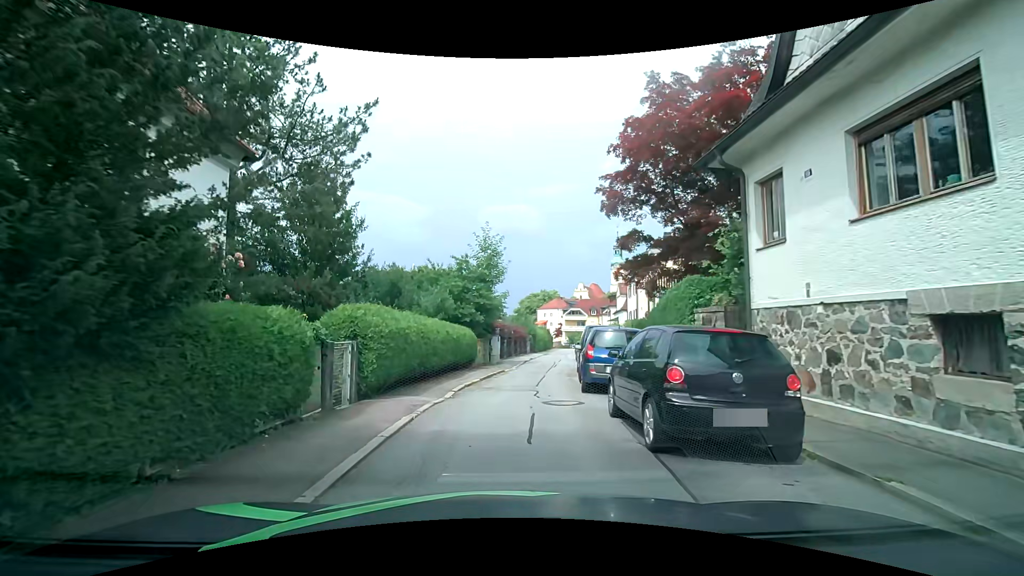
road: residential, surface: asphalt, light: Day
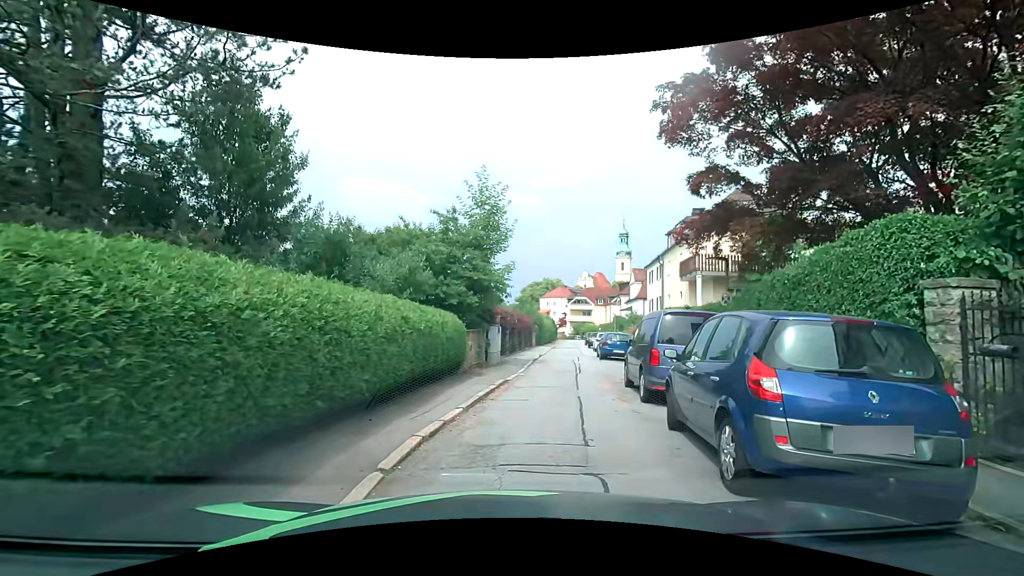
(-0.3, +7.5) m; -3°
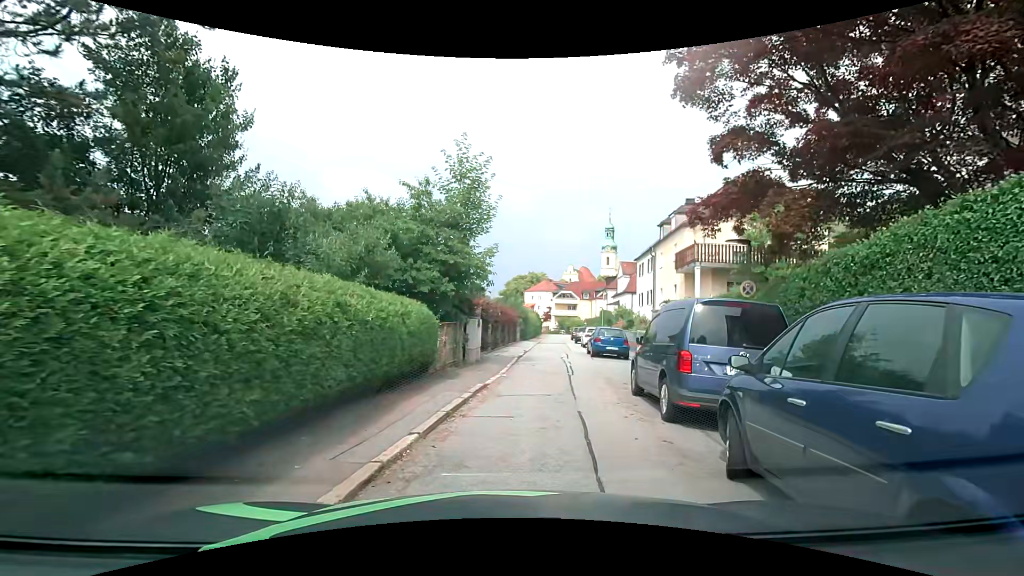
(+0.1, +2.6) m; +3°
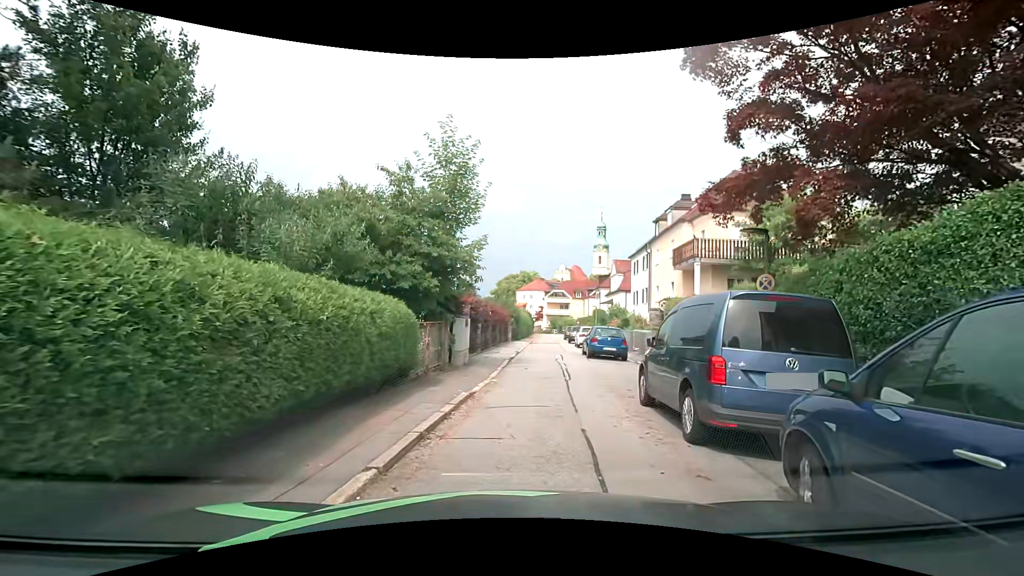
(0.0, +1.4) m; +2°
